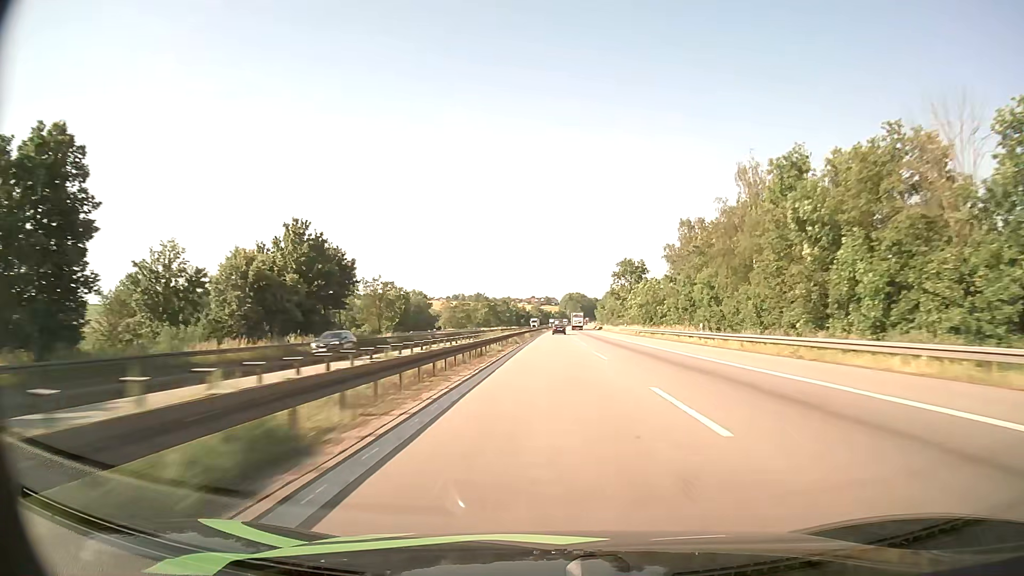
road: motorway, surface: asphalt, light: Day
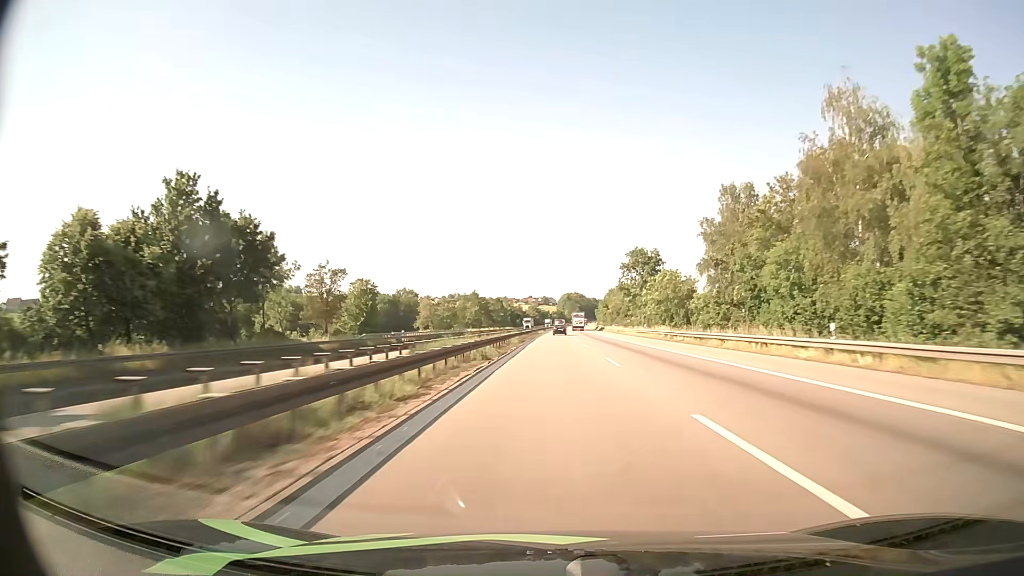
(0.0, +22.2) m; 0°
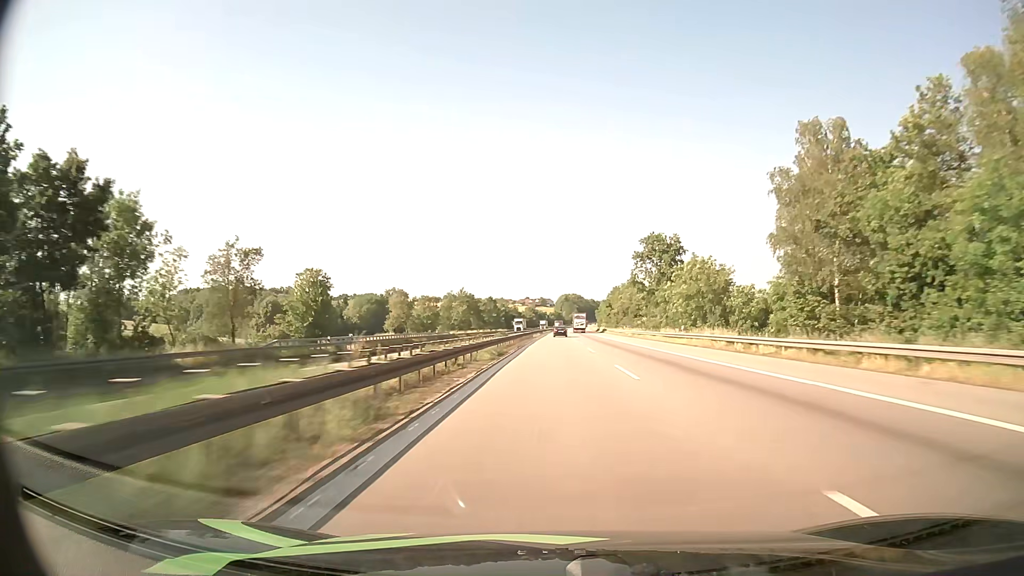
(0.0, +22.2) m; 0°
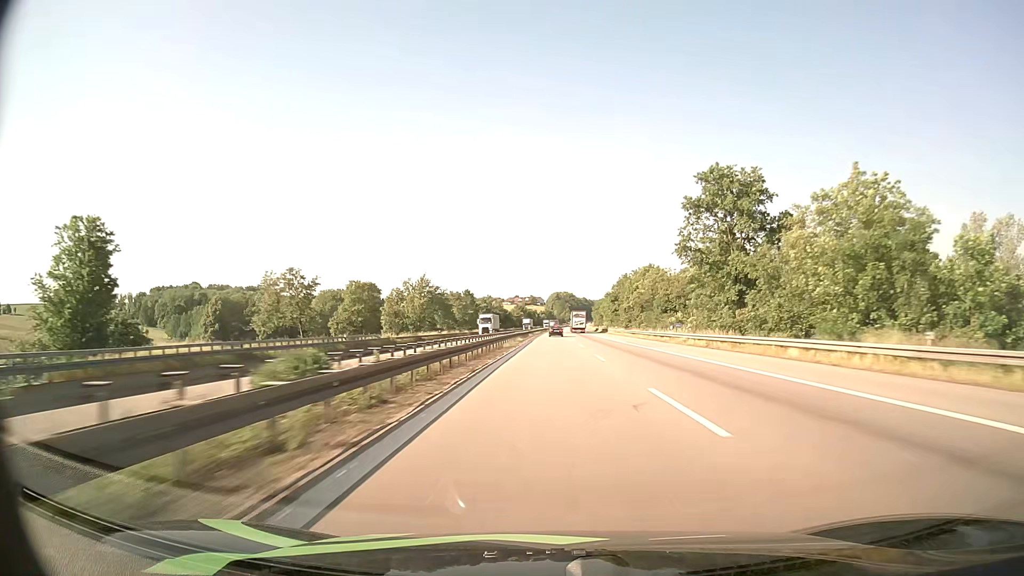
(+0.3, +44.5) m; +1°
